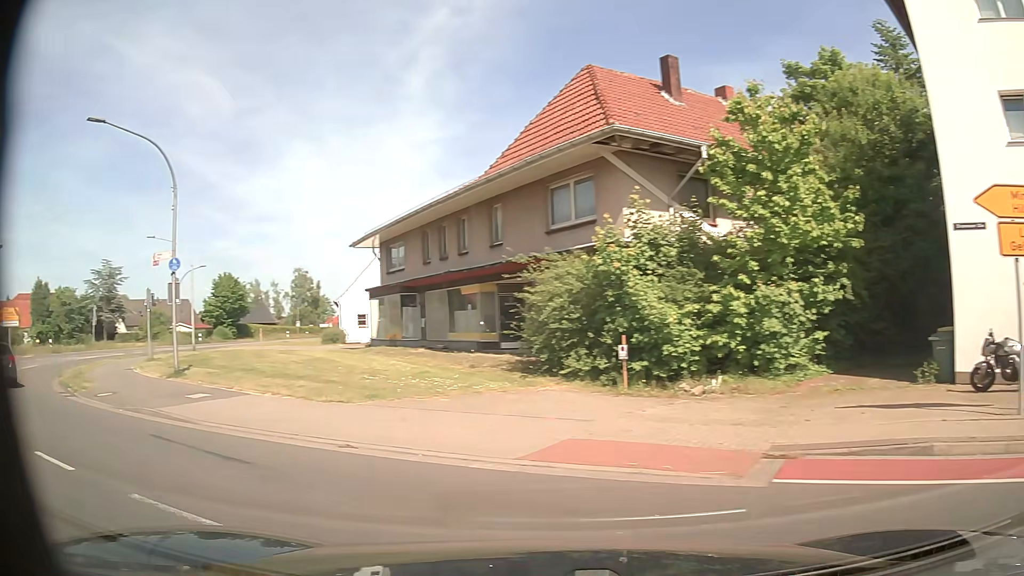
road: secondary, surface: asphalt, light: Day
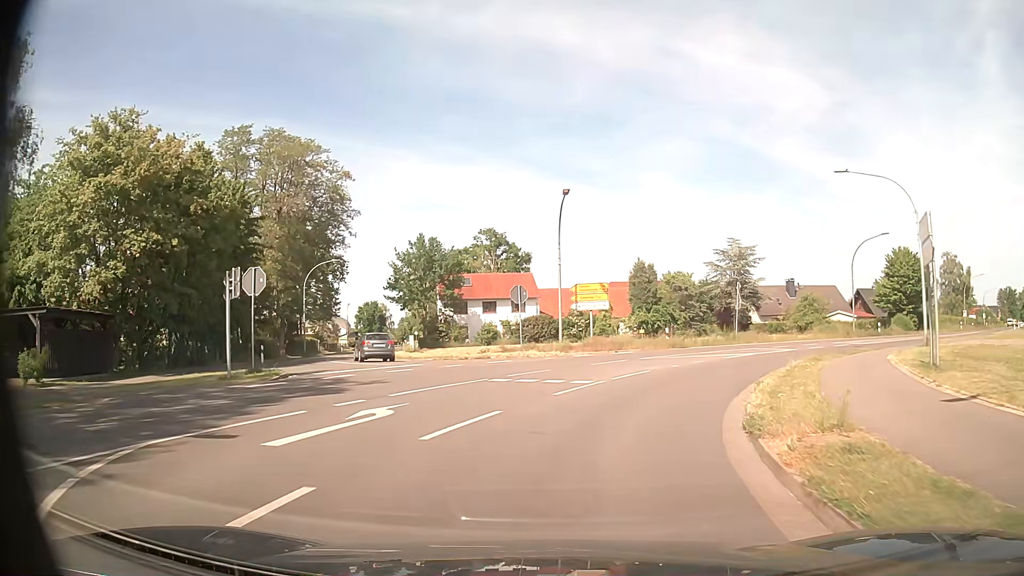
(-11.8, +13.5) m; -53°
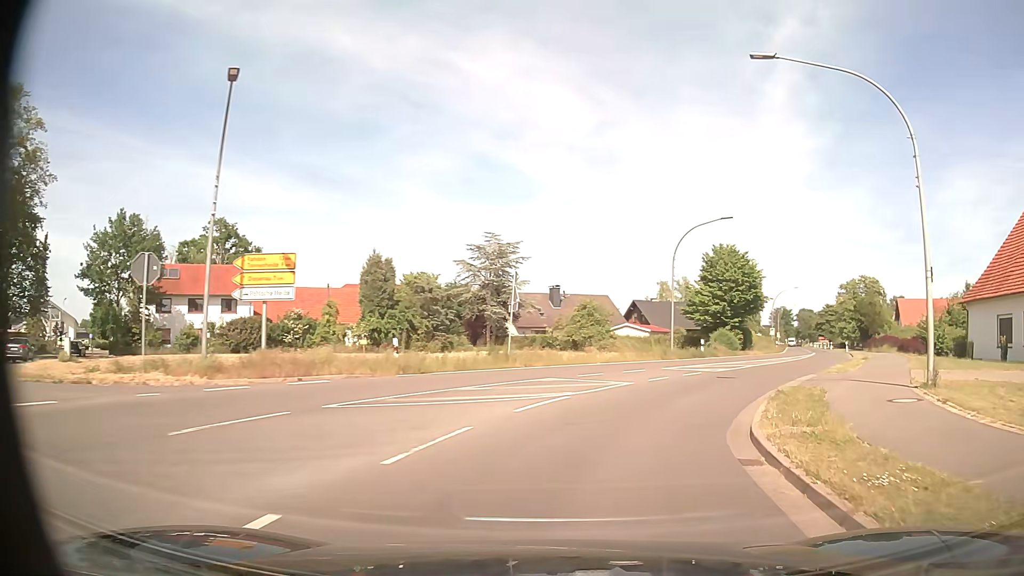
(+2.5, +15.7) m; +22°
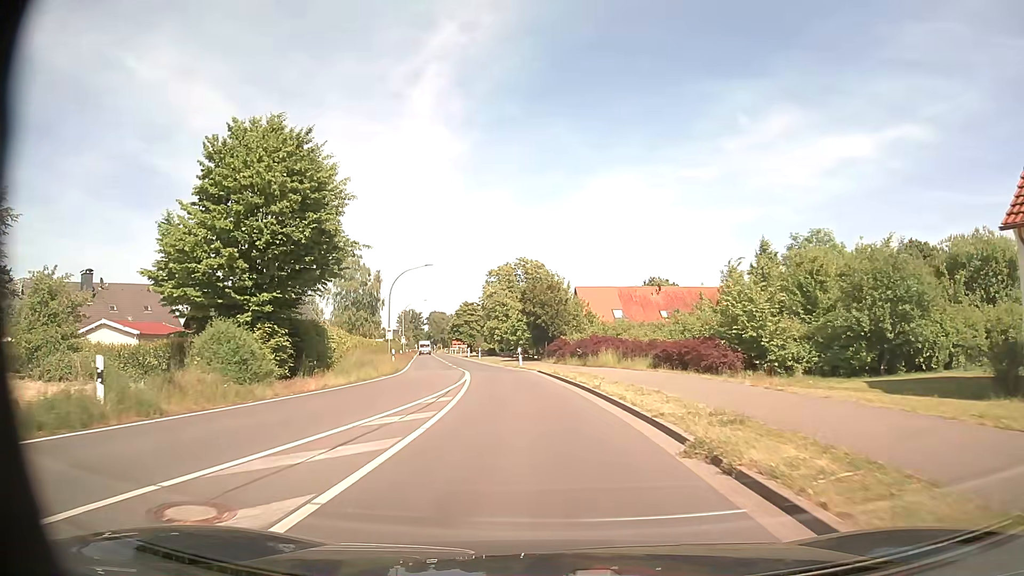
(+10.0, +28.8) m; +31°
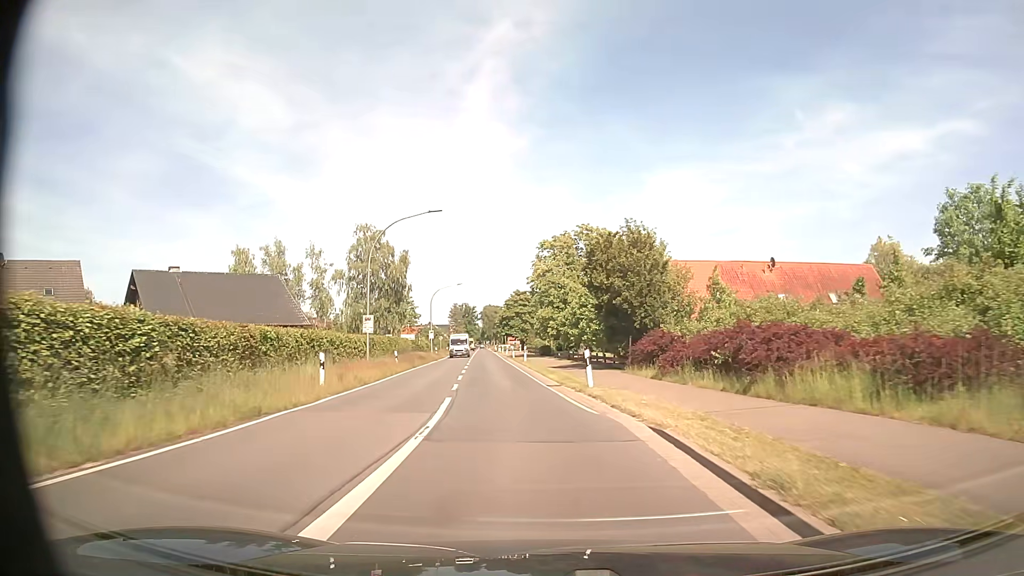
(-1.0, +21.6) m; -5°
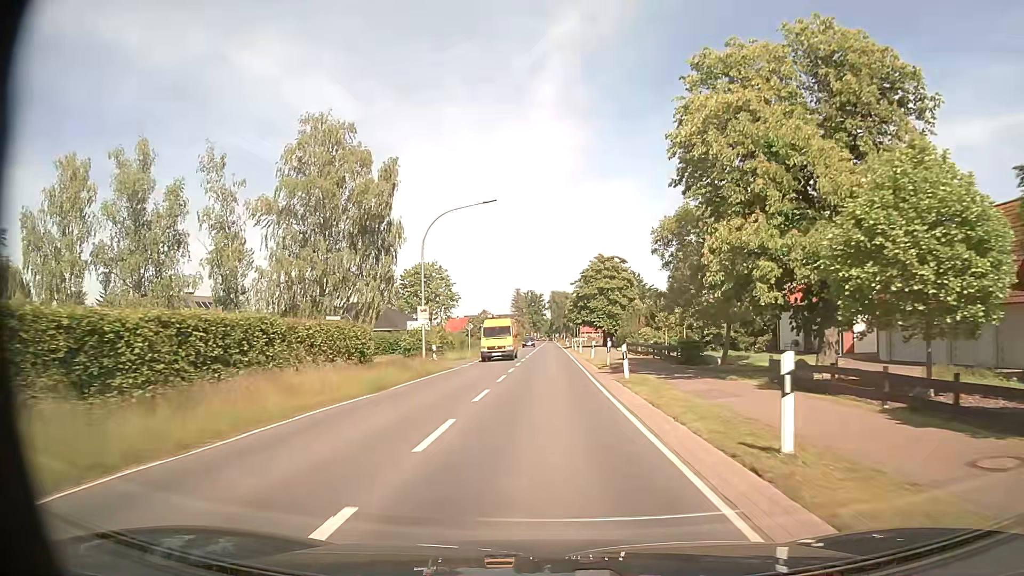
(-3.2, +41.6) m; -6°
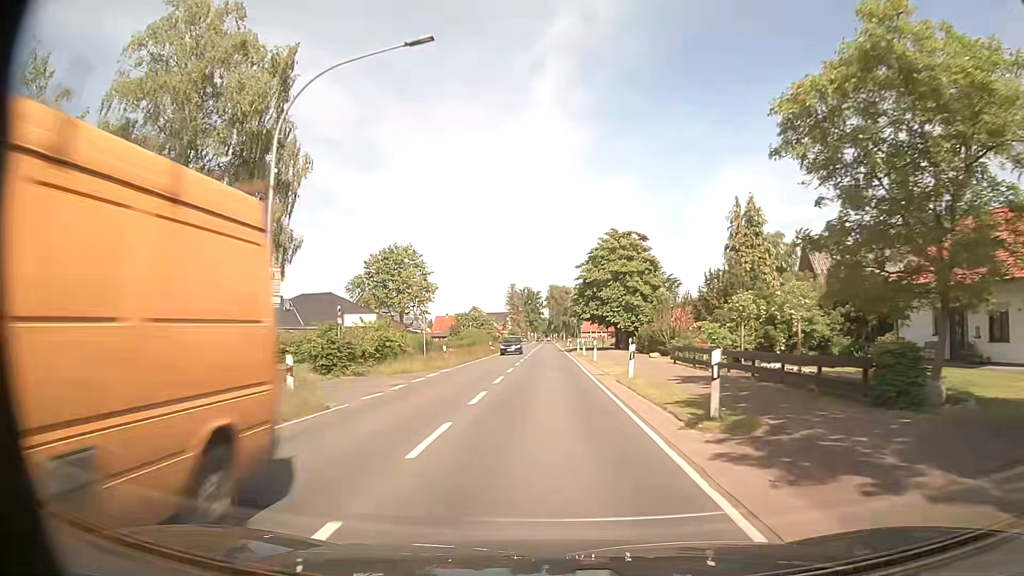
(+0.1, +18.5) m; 0°
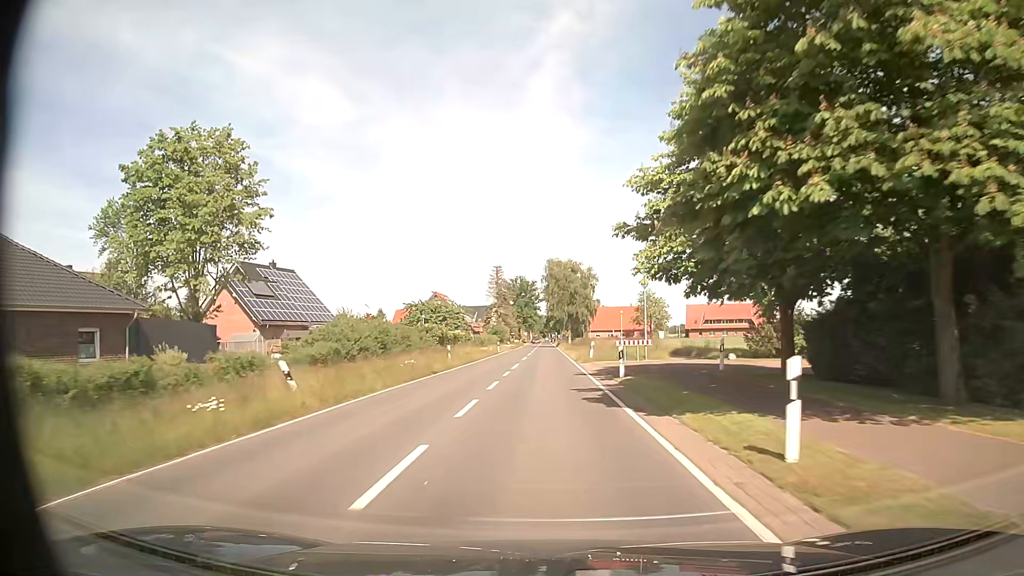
(+0.3, +50.0) m; 0°
(0, +10) (0, +20) (0, +30) (0, +40) (0, +50) (0, +60) (0, +70) (0, +80) (0, +90) (0, +100) m
